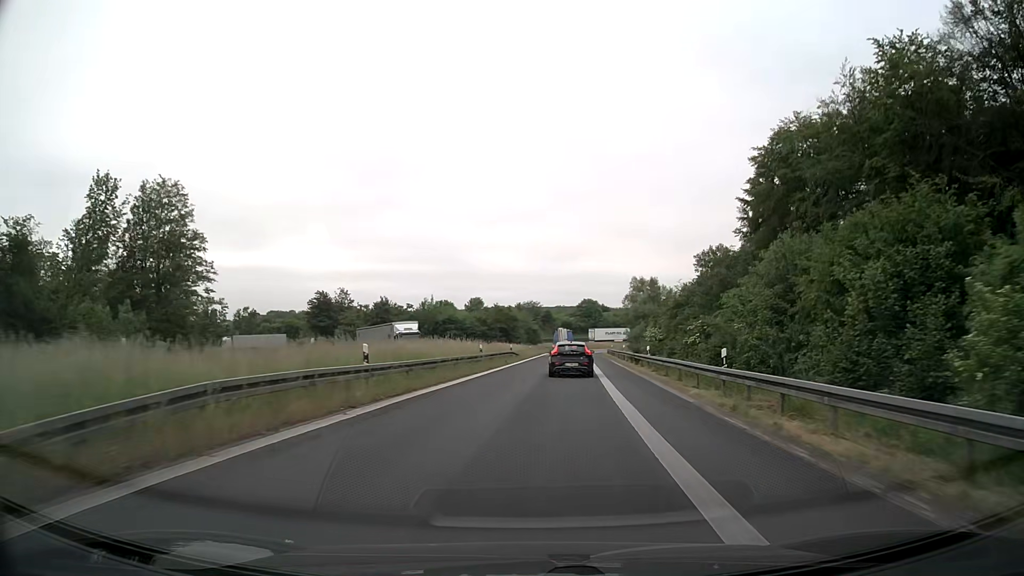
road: motorway_link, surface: asphalt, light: Day
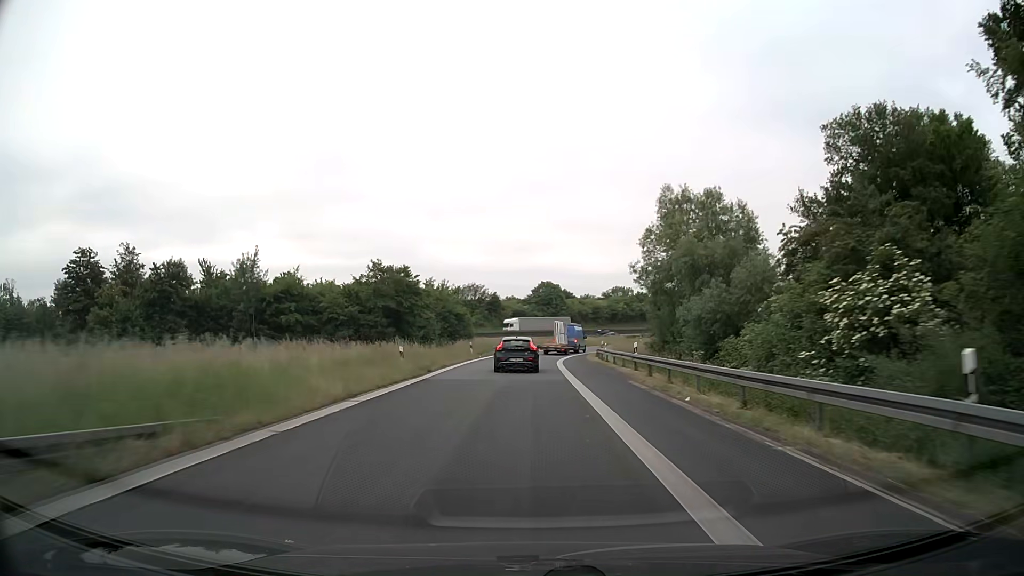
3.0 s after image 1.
(+3.8, +52.7) m; +4°
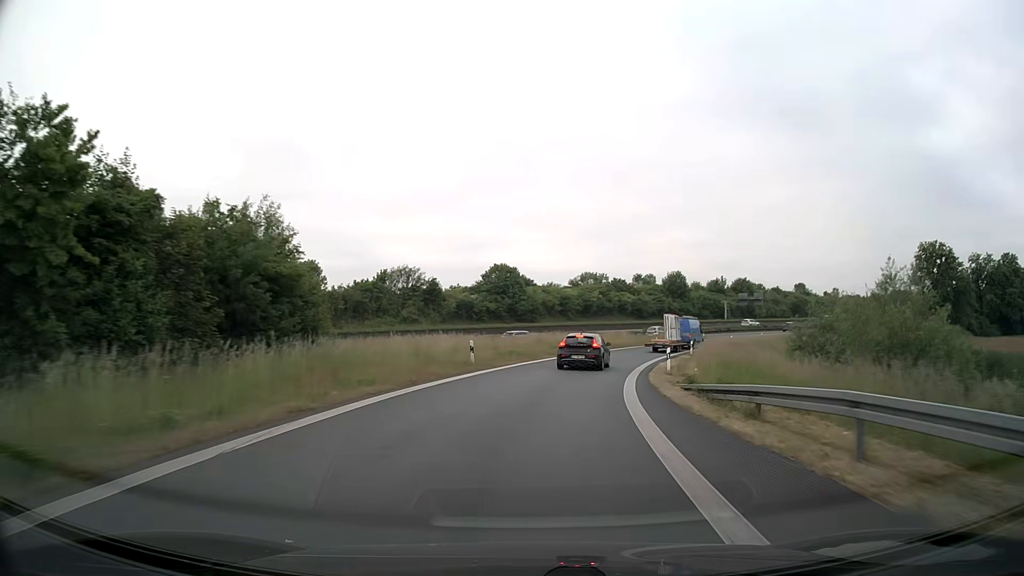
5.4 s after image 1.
(+0.6, +42.5) m; +4°
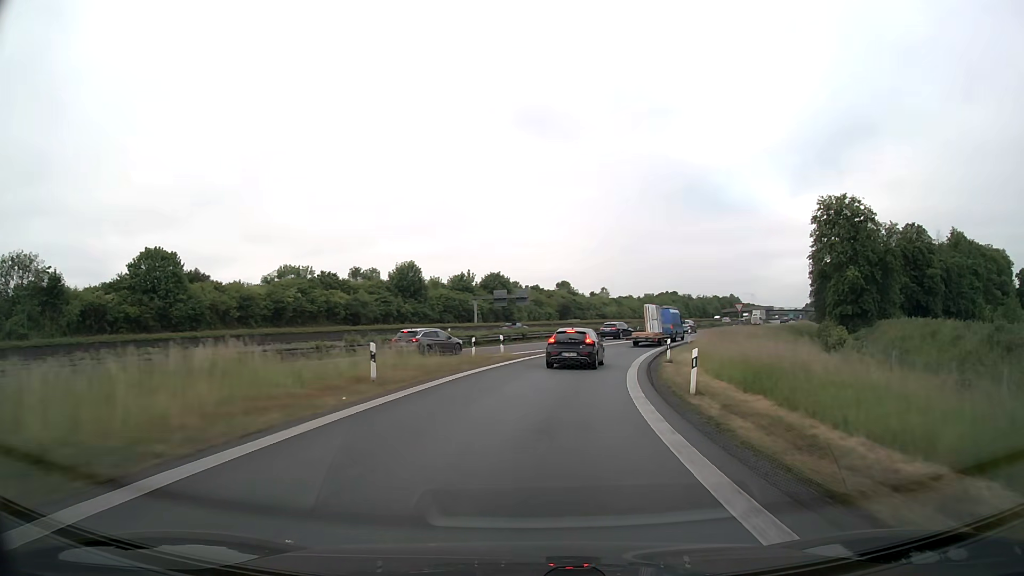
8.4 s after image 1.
(+9.0, +49.8) m; +23°
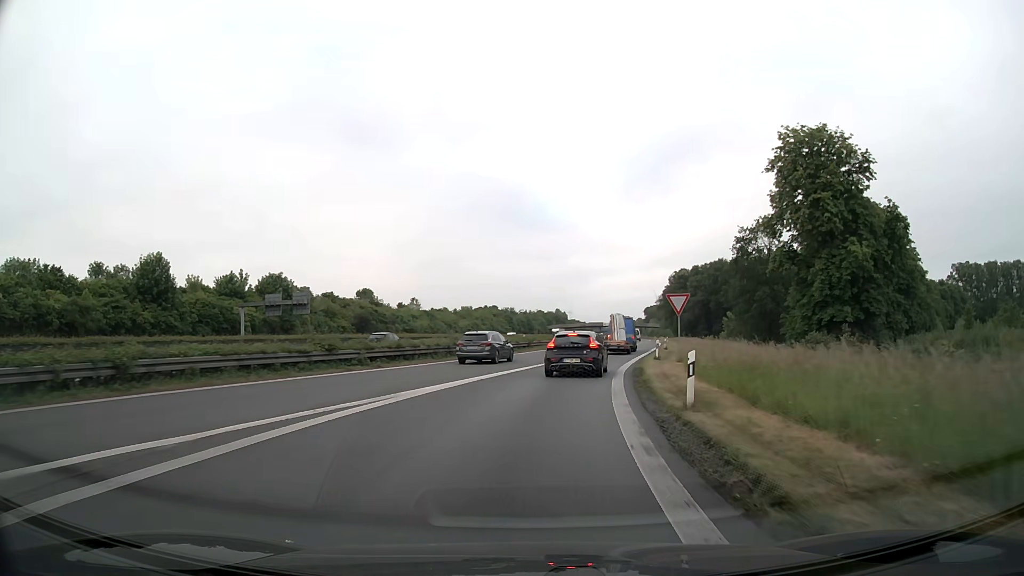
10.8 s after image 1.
(+4.9, +35.4) m; +16°
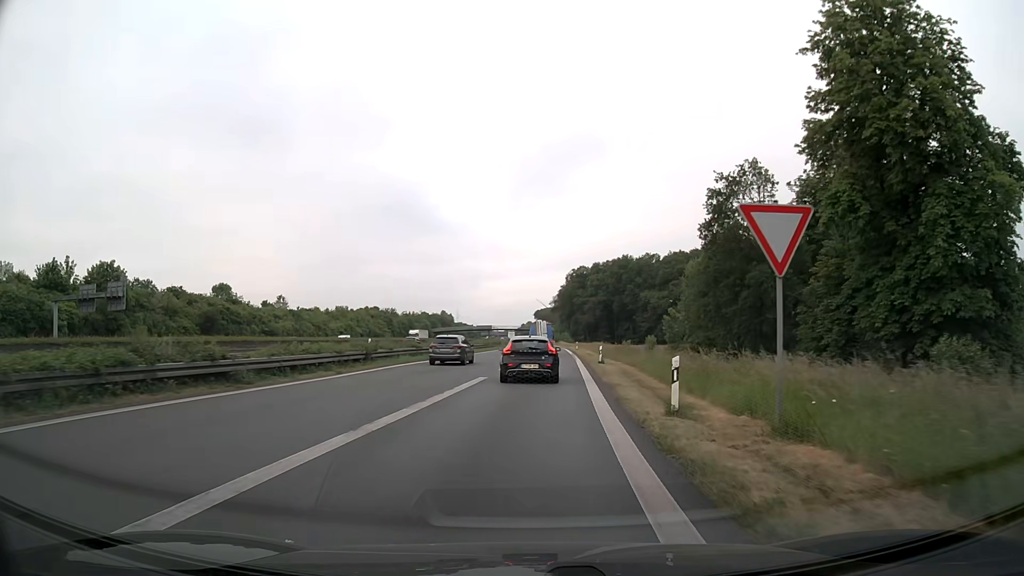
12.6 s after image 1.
(+2.1, +23.7) m; +10°
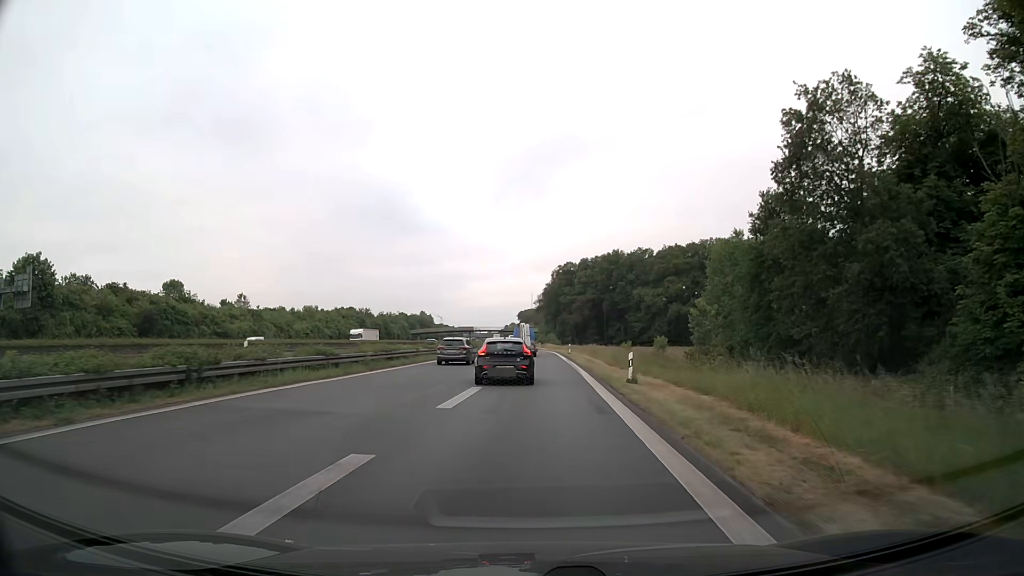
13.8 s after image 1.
(+0.2, +15.5) m; +2°
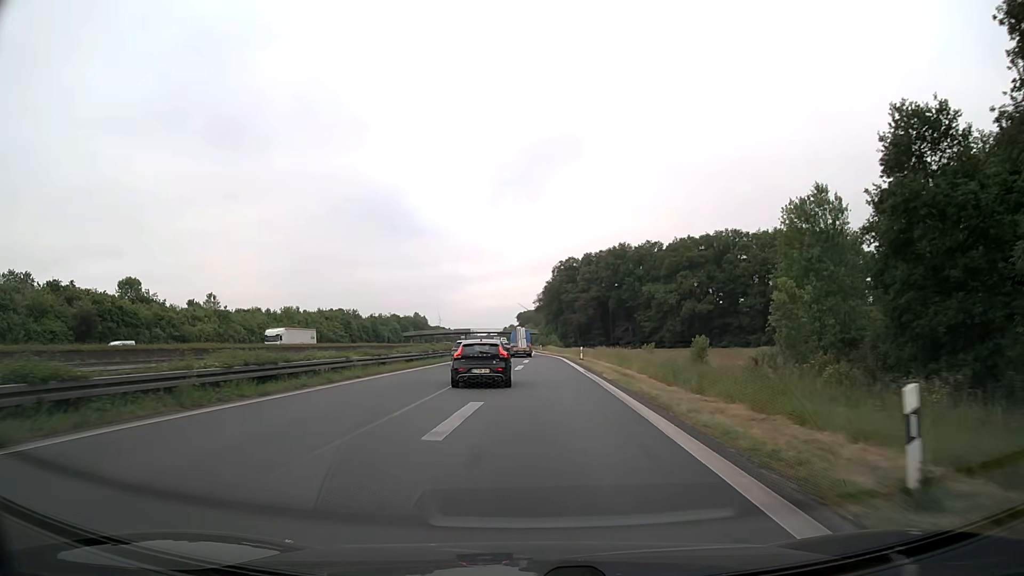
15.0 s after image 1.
(+0.1, +16.4) m; 0°
(0, +10) (0, +20) (-1, +30) (-1, +40) (-1, +50) (-2, +60) (-2, +70) (-2, +80) (-2, +90) (-3, +100) m
